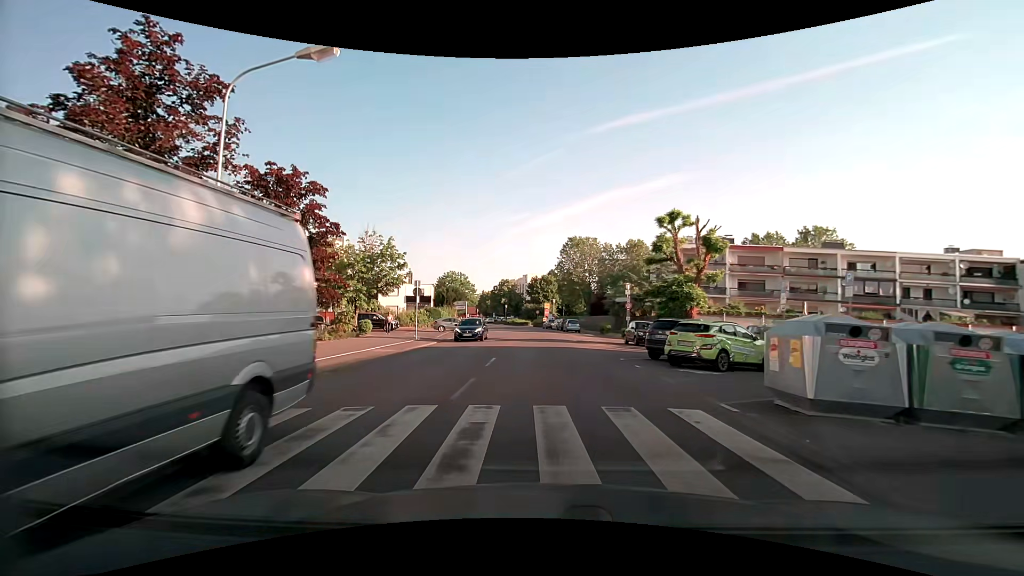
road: tertiary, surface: asphalt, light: Day
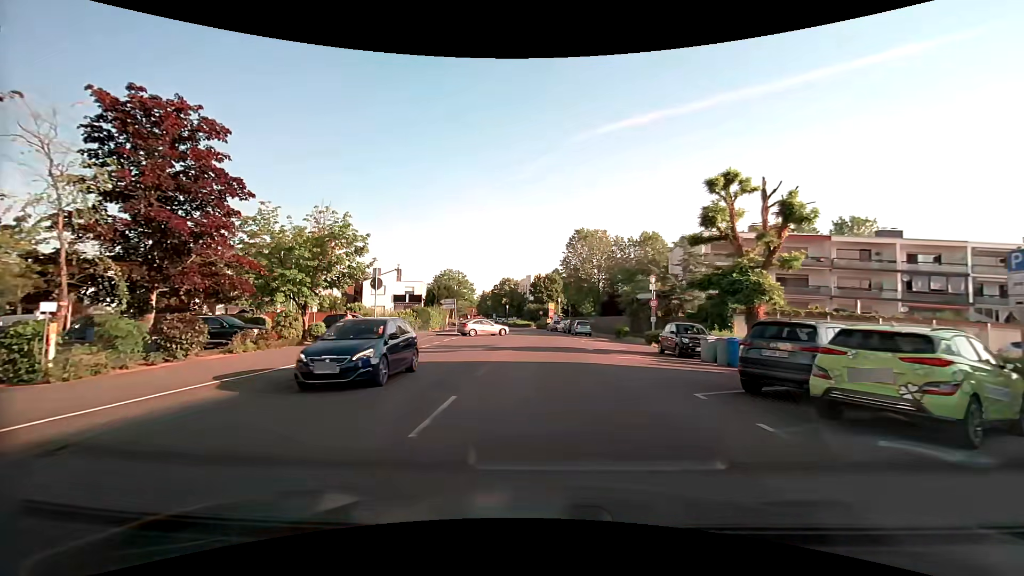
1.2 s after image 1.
(-0.2, +8.8) m; -1°
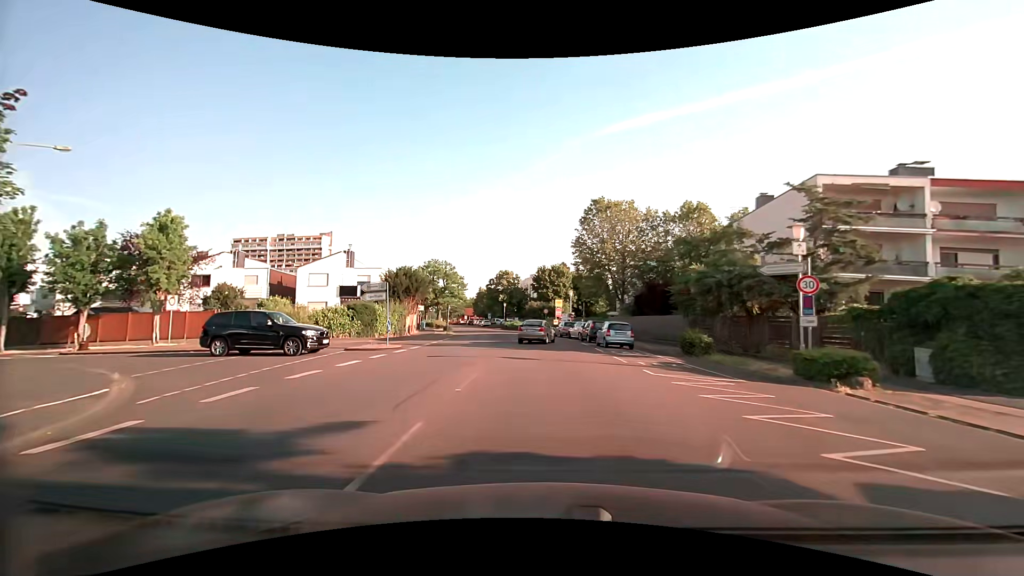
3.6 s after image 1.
(-0.1, +20.5) m; 0°
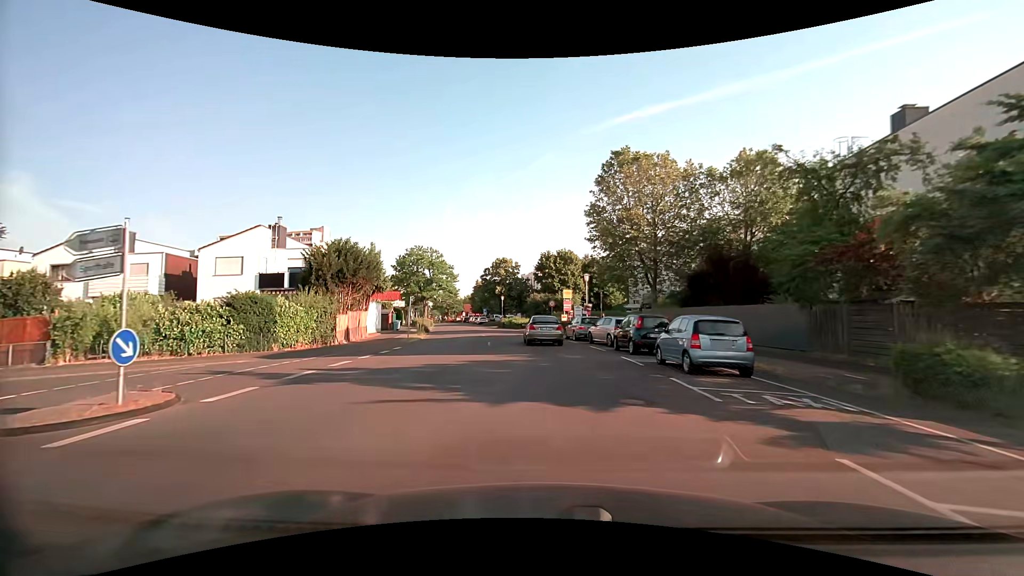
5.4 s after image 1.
(0.0, +15.1) m; -1°
(0, +10) (-1, +20) (-1, +30) (-3, +40) (-4, +50) (-6, +60) (-8, +69) (-11, +79) (-13, +89) (-16, +98) m
